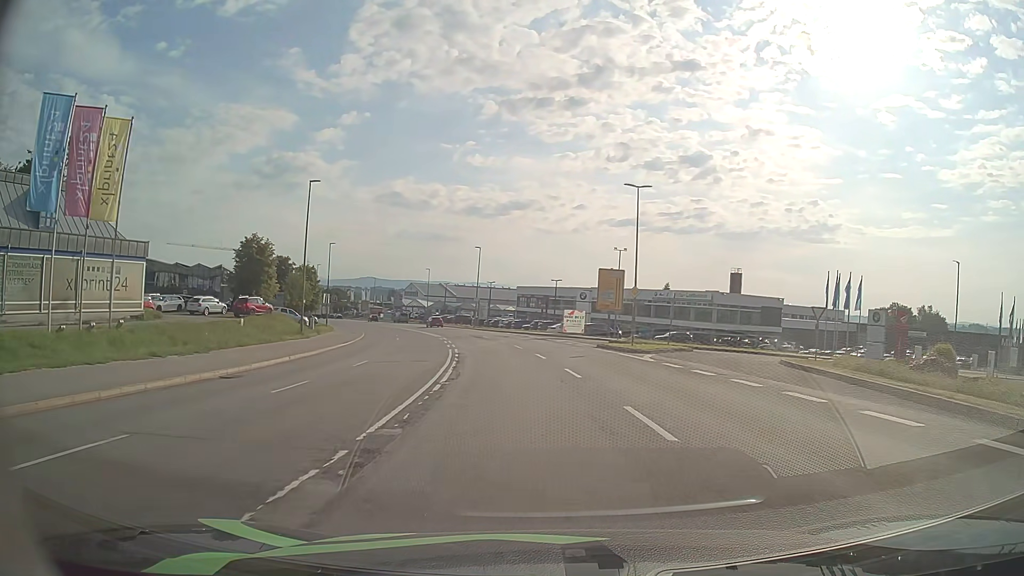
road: secondary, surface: asphalt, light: Day
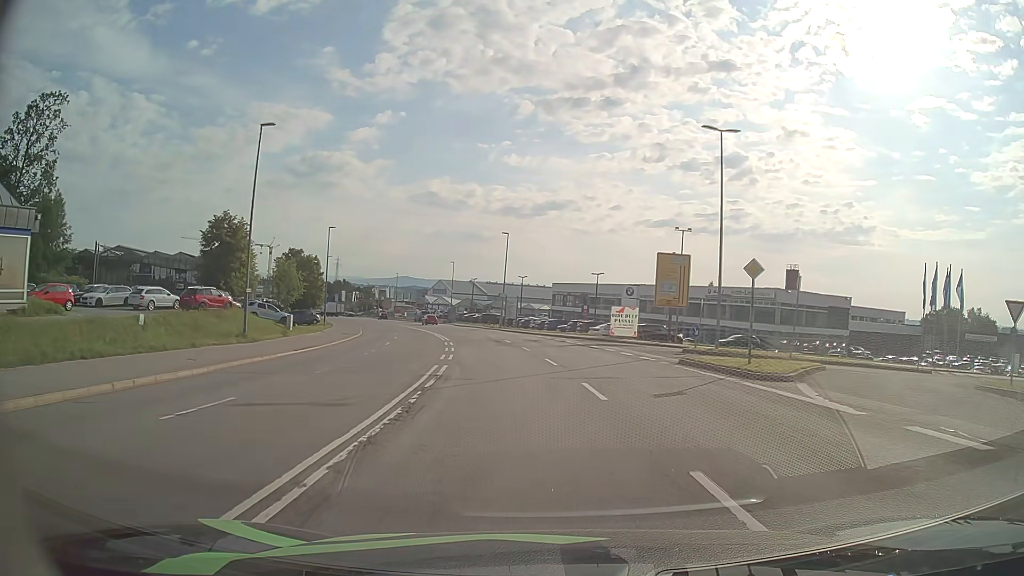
(-0.3, +13.6) m; -3°
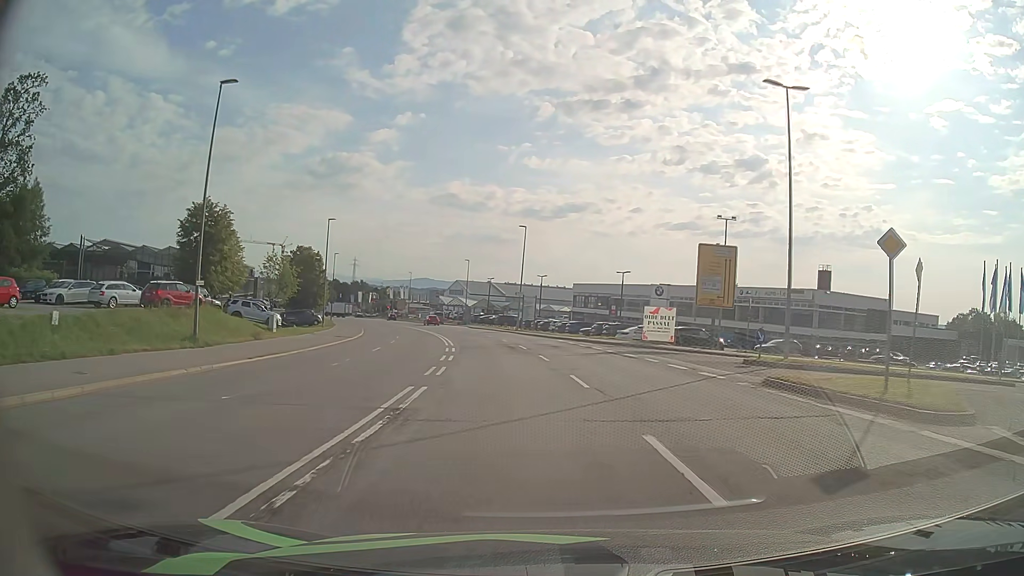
(-0.1, +6.6) m; -2°
(0, +10) (-1, +20) (-2, +30) (-3, +40) (-5, +50) (-8, +59) (-10, +69) (-13, +79) (-16, +88) (-20, +97) m
